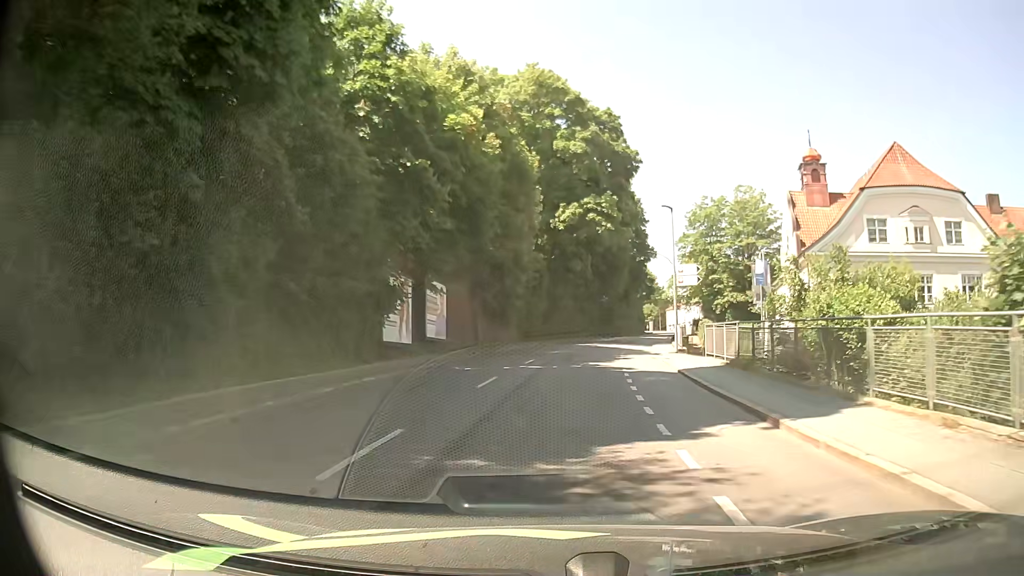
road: tertiary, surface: asphalt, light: Day
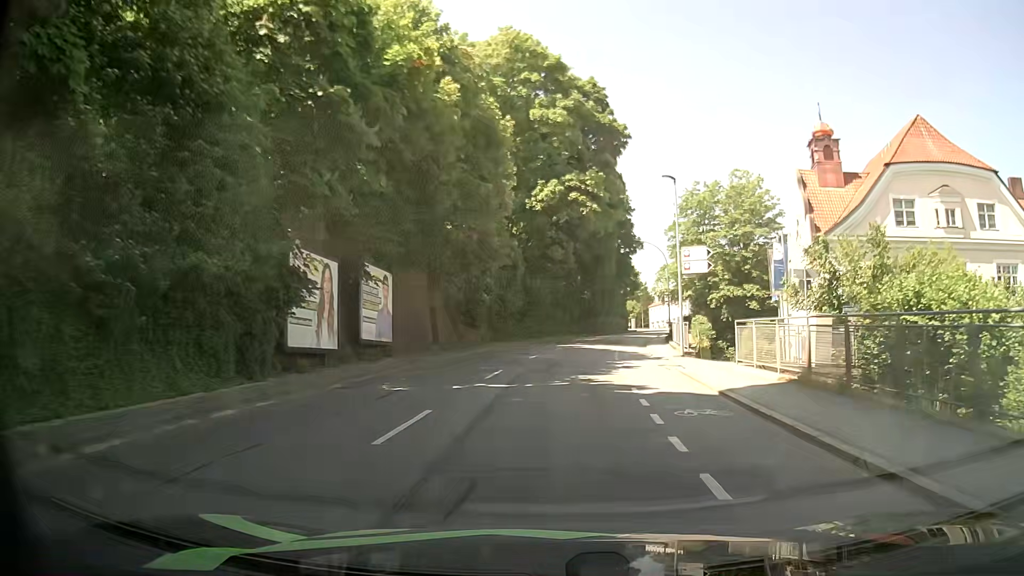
(+0.2, +7.2) m; +2°
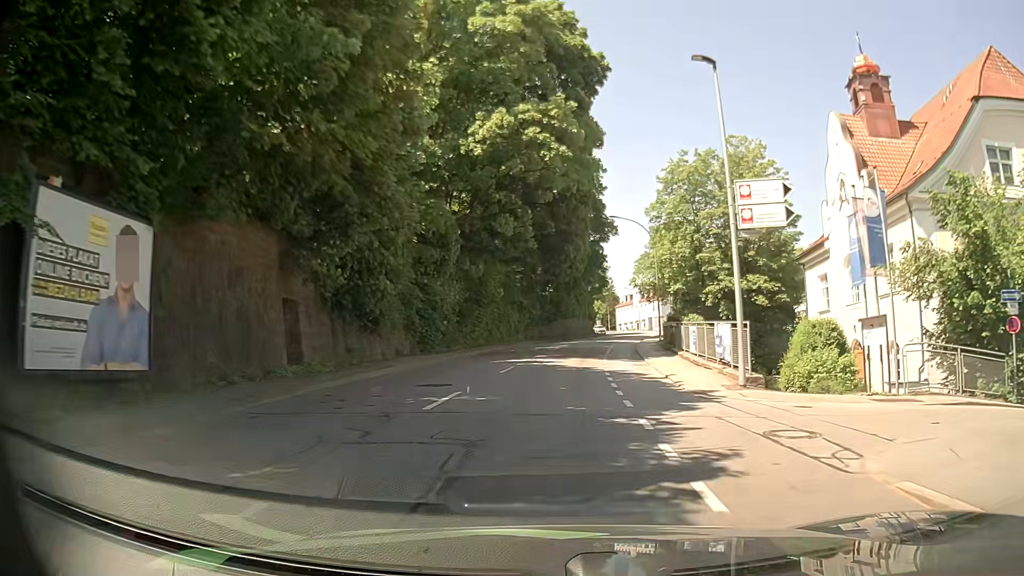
(+0.5, +14.5) m; +4°
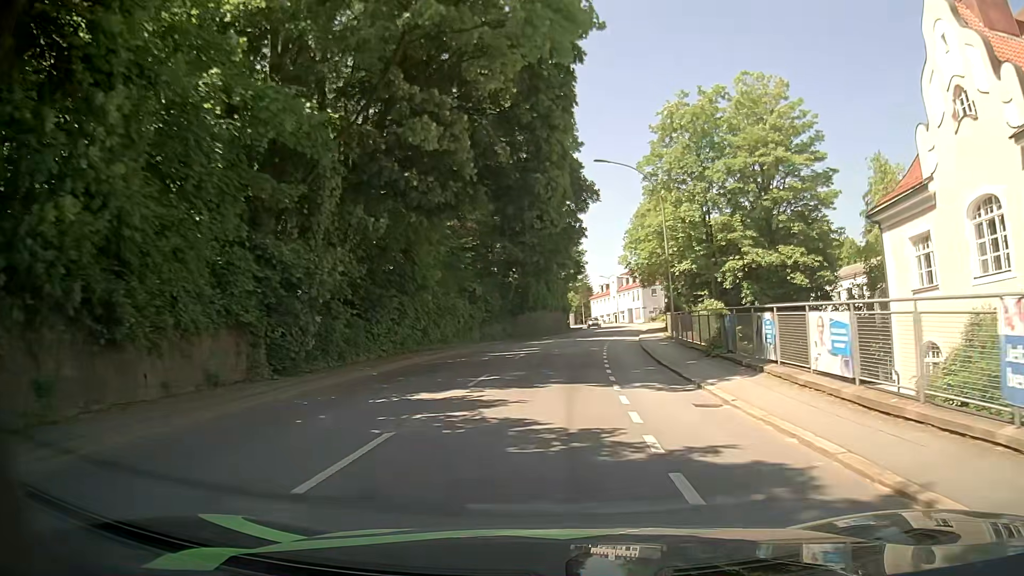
(+0.3, +14.6) m; +3°
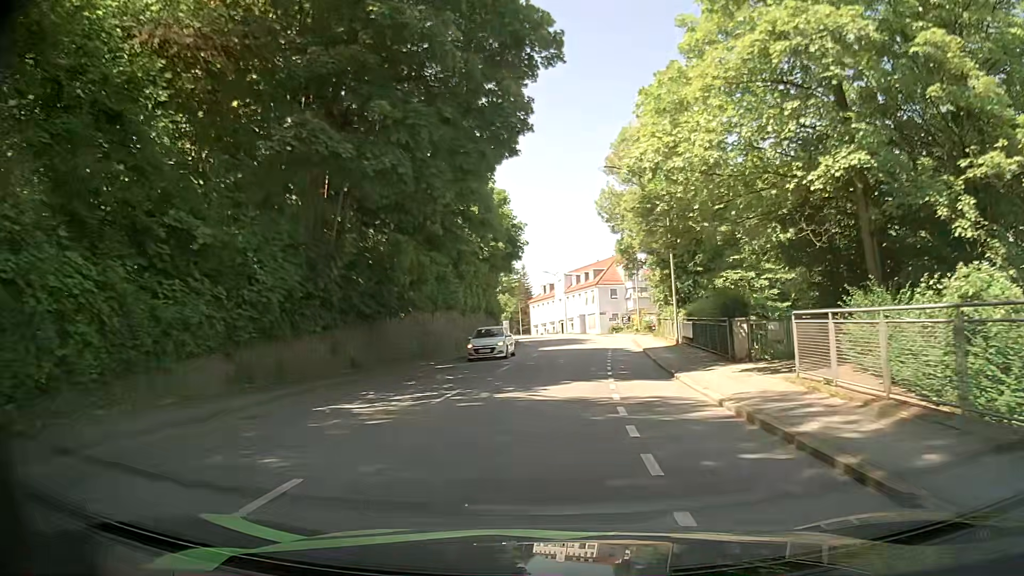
(+1.0, +29.2) m; +5°
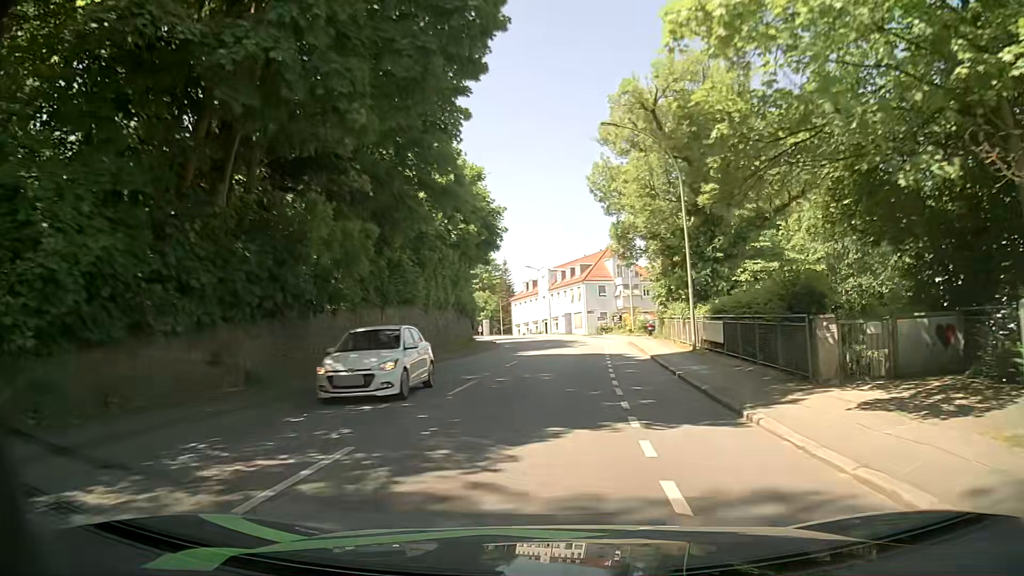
(0.0, +7.3) m; +1°
